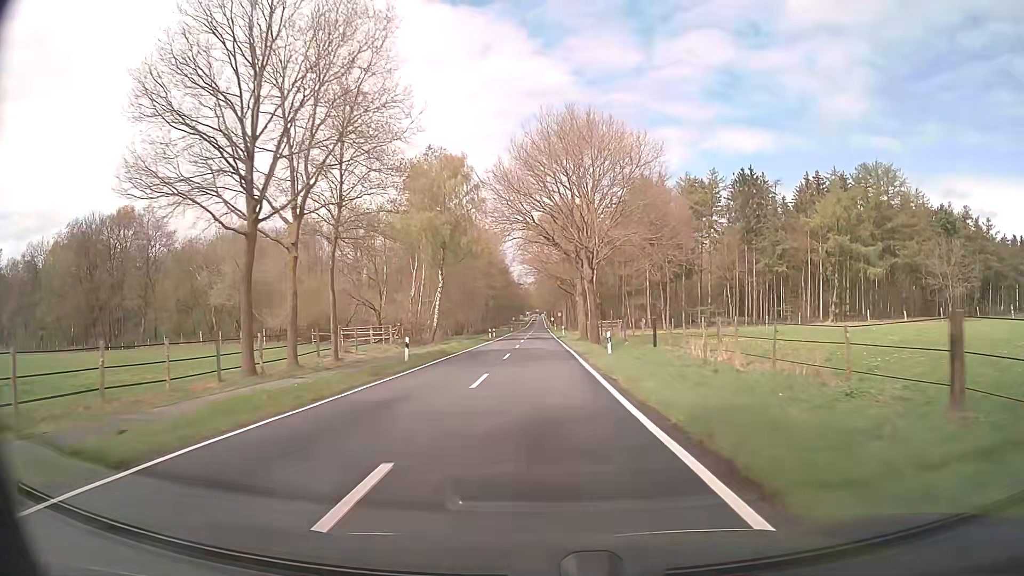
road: secondary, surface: asphalt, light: Day
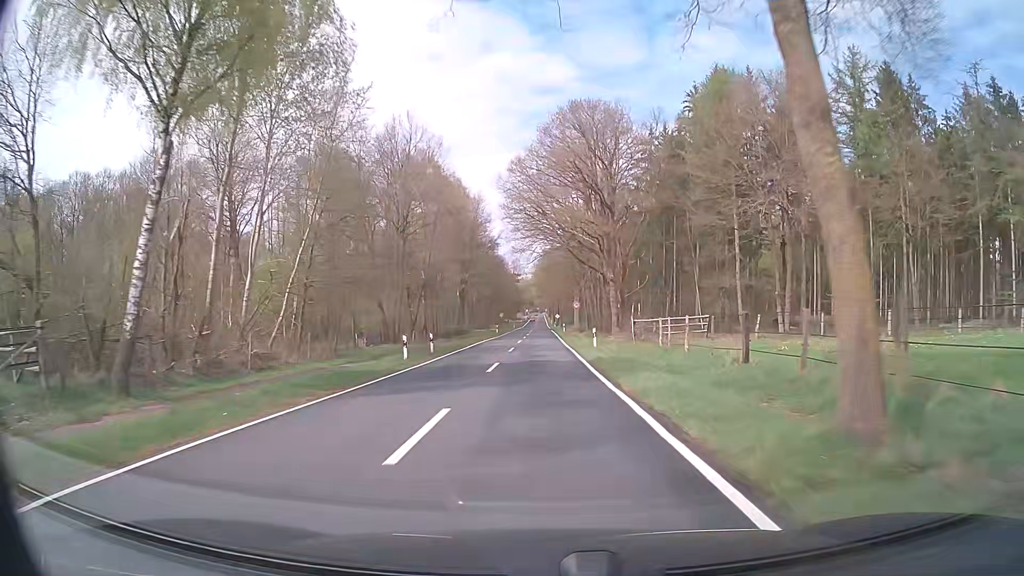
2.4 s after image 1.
(0.0, +44.4) m; 0°
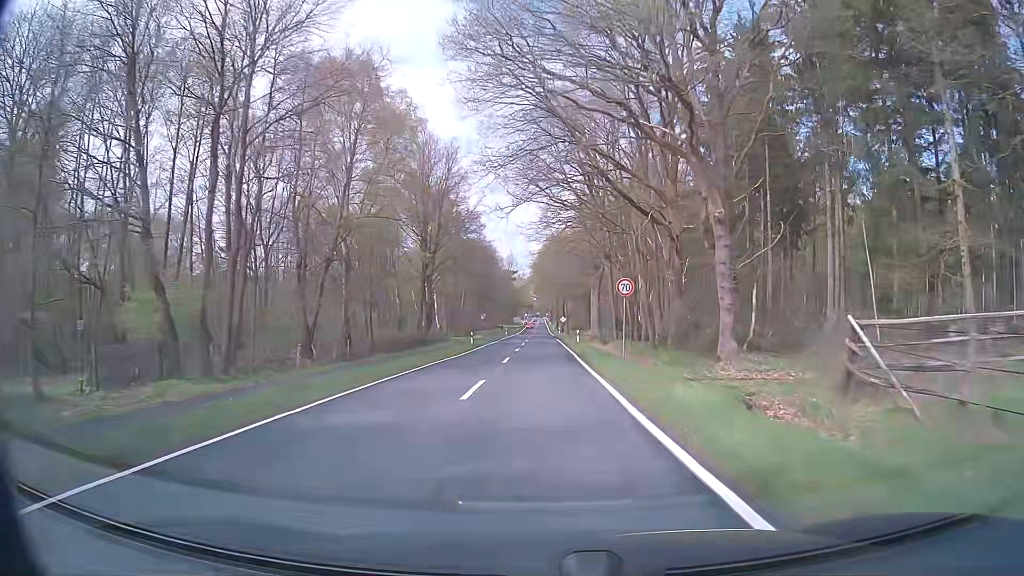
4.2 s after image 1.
(-0.1, +30.5) m; 0°
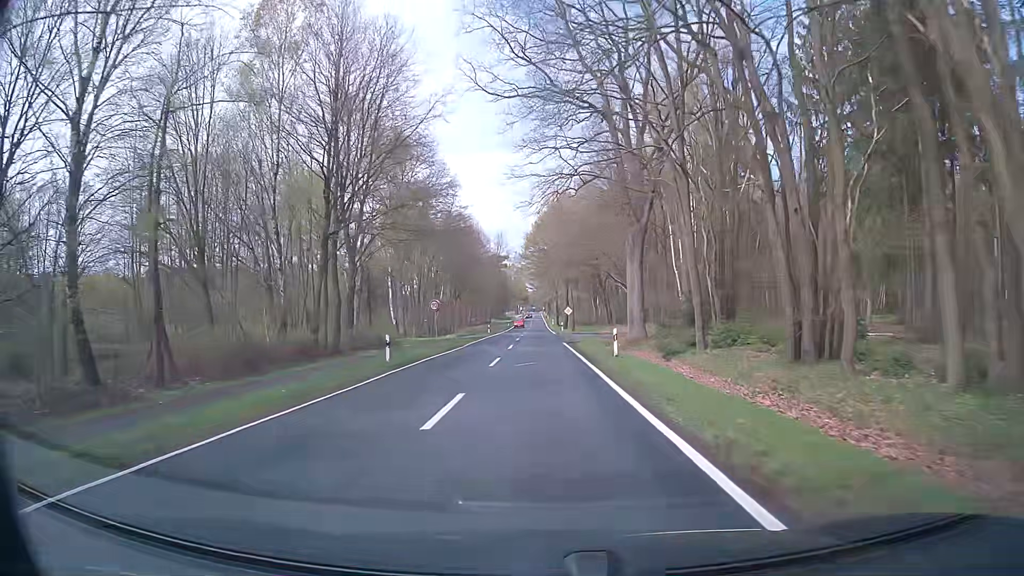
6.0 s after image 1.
(0.0, +28.0) m; 0°
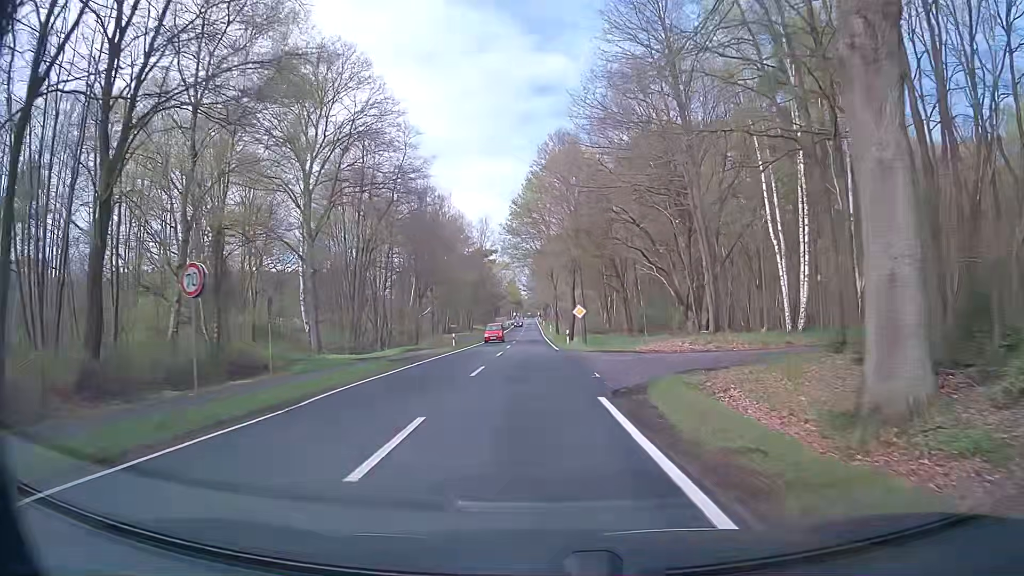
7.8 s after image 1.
(+0.3, +26.2) m; +1°
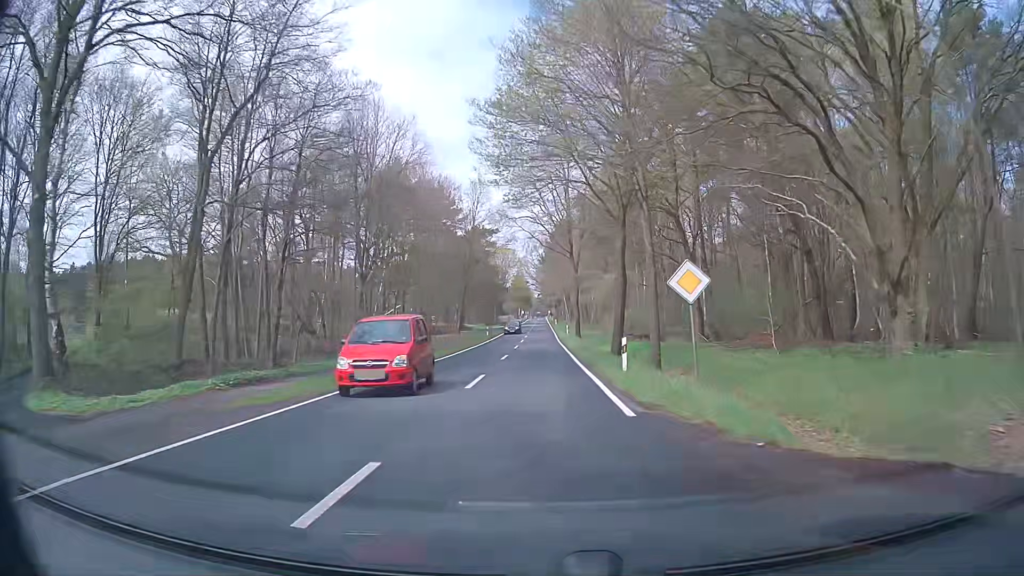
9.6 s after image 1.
(-0.1, +27.9) m; 0°
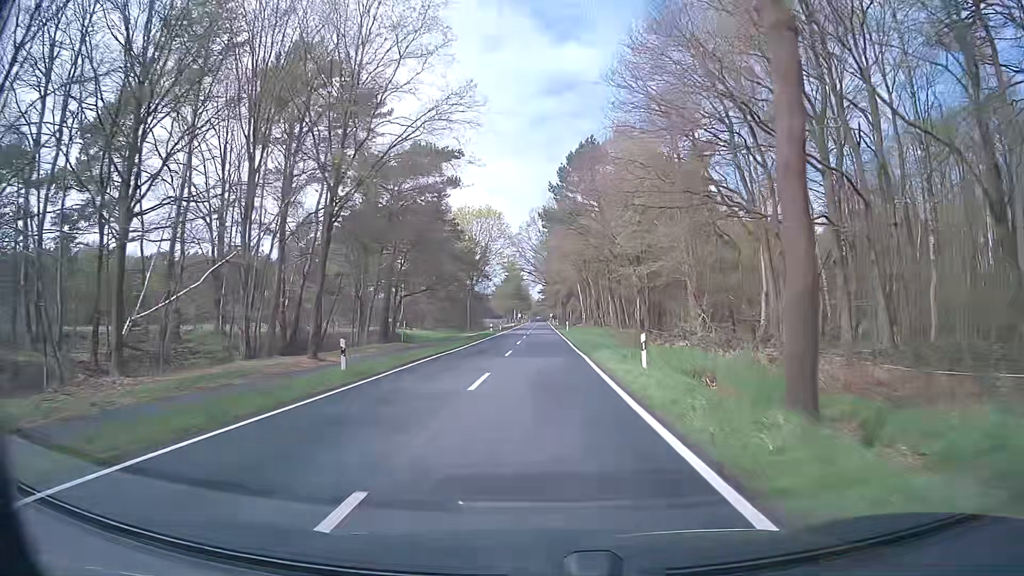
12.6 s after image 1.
(-0.2, +50.3) m; 0°
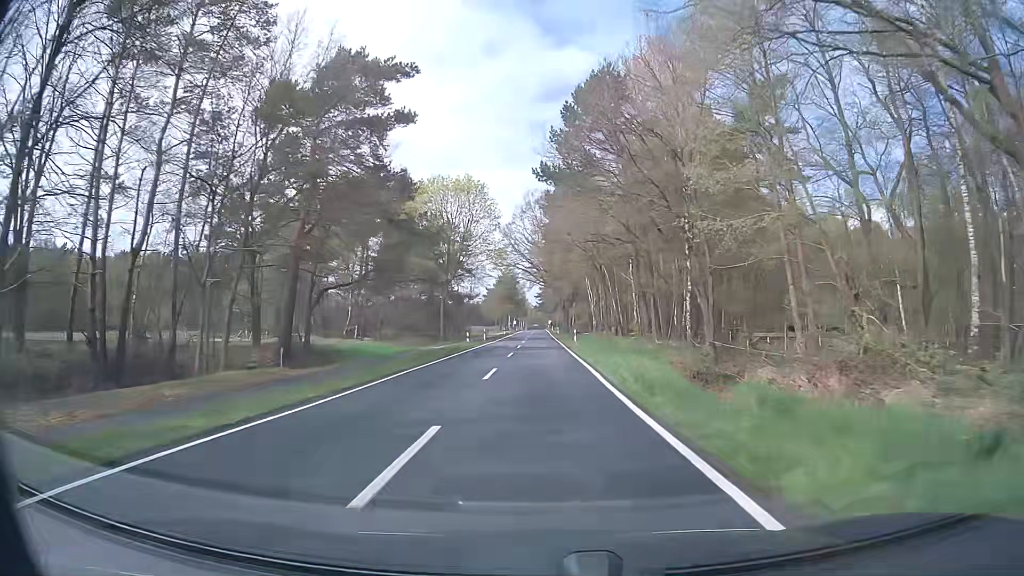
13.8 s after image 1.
(+0.1, +20.6) m; 0°
(0, +10) (0, +20) (0, +30) (0, +40) (0, +50) (0, +60) (0, +70) (0, +80) (0, +90) (0, +100) m
